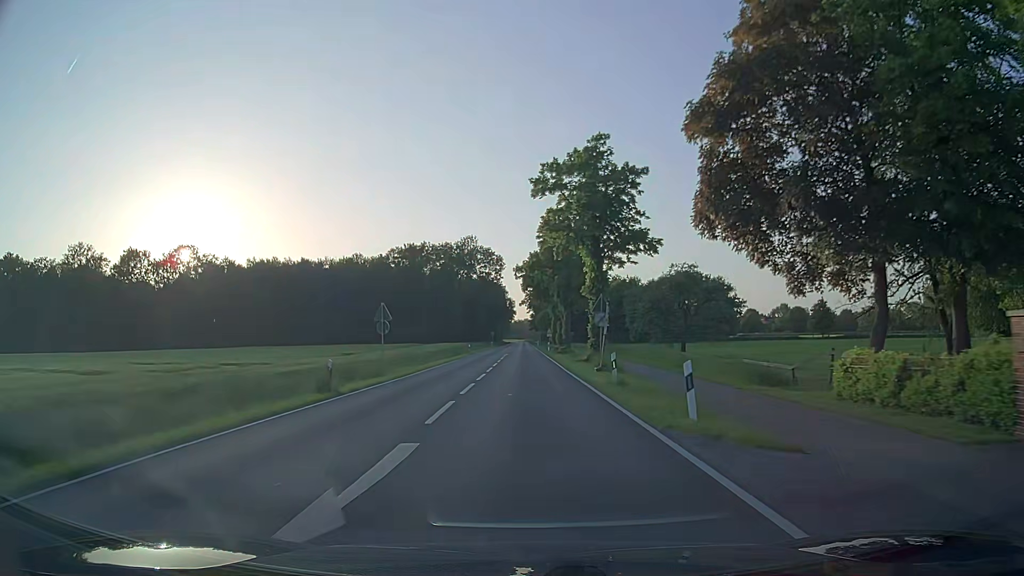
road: secondary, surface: asphalt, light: Day
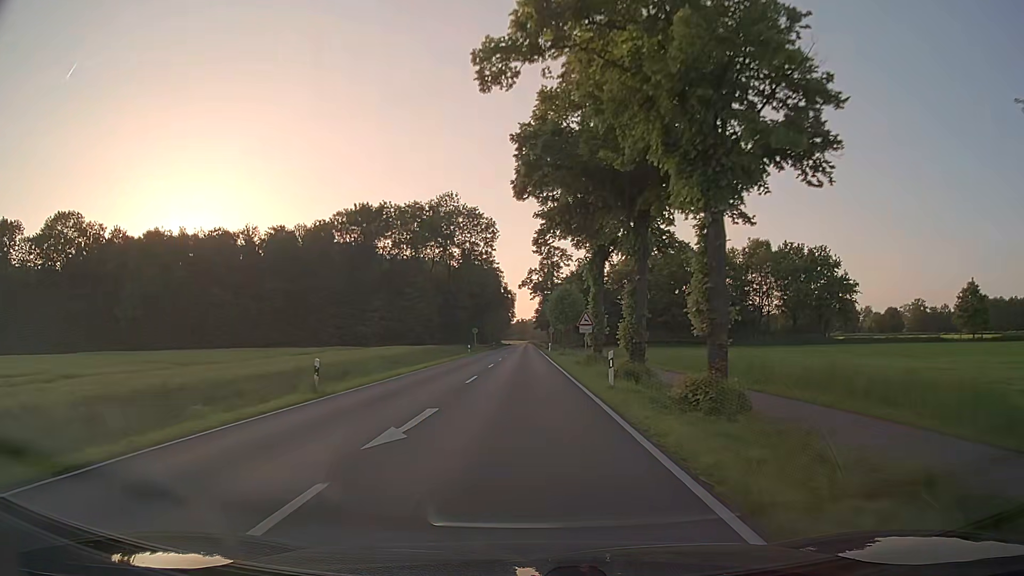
(-0.1, +50.9) m; 0°
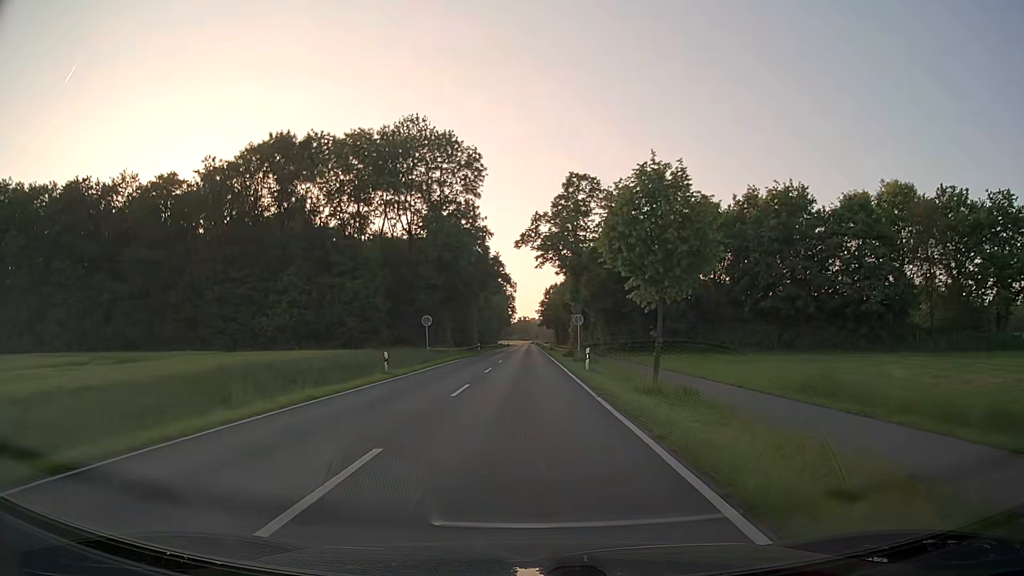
(-0.1, +41.2) m; 0°
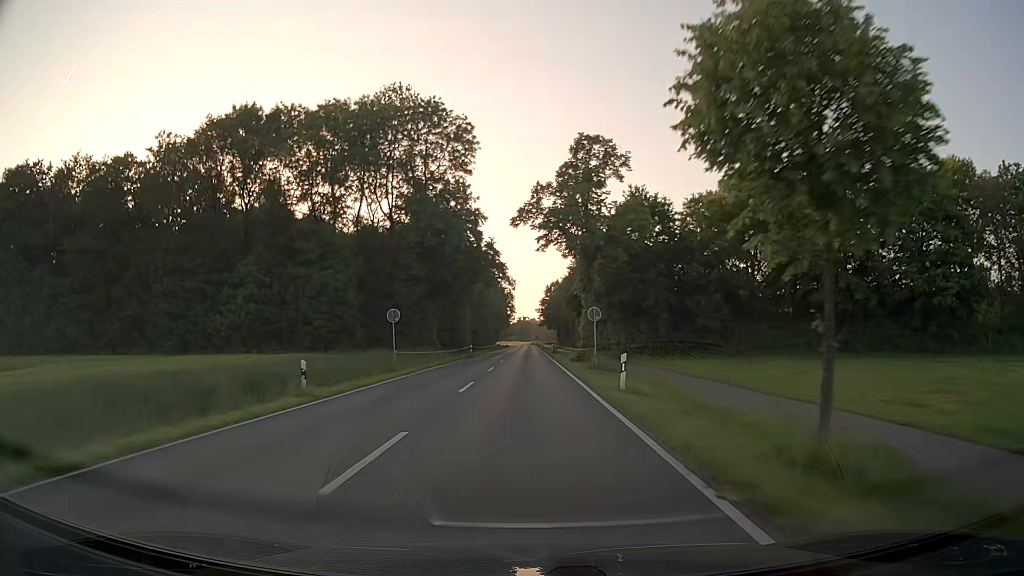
(0.0, +10.3) m; 0°
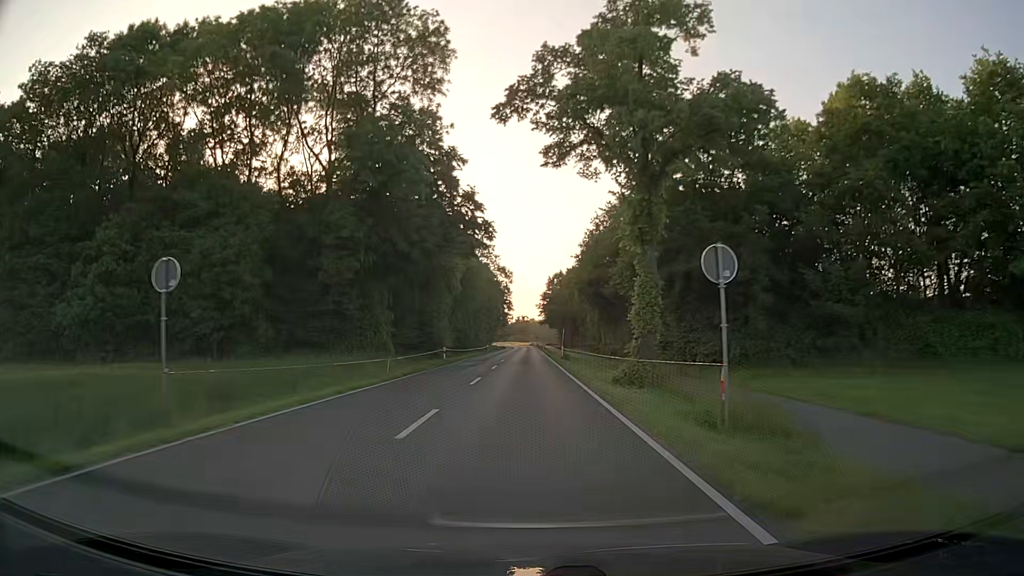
(0.0, +20.7) m; 0°
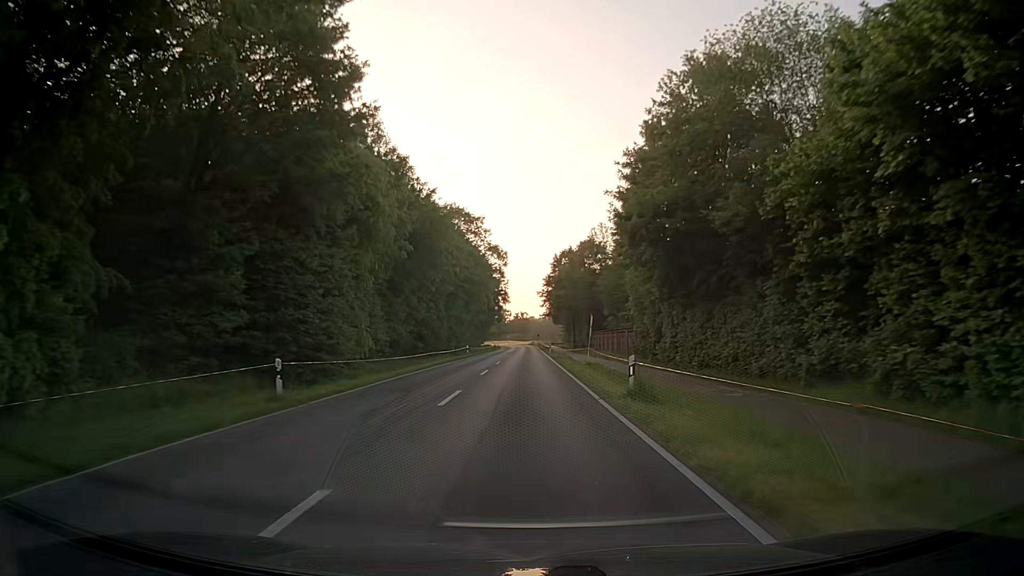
(-0.1, +31.3) m; 0°
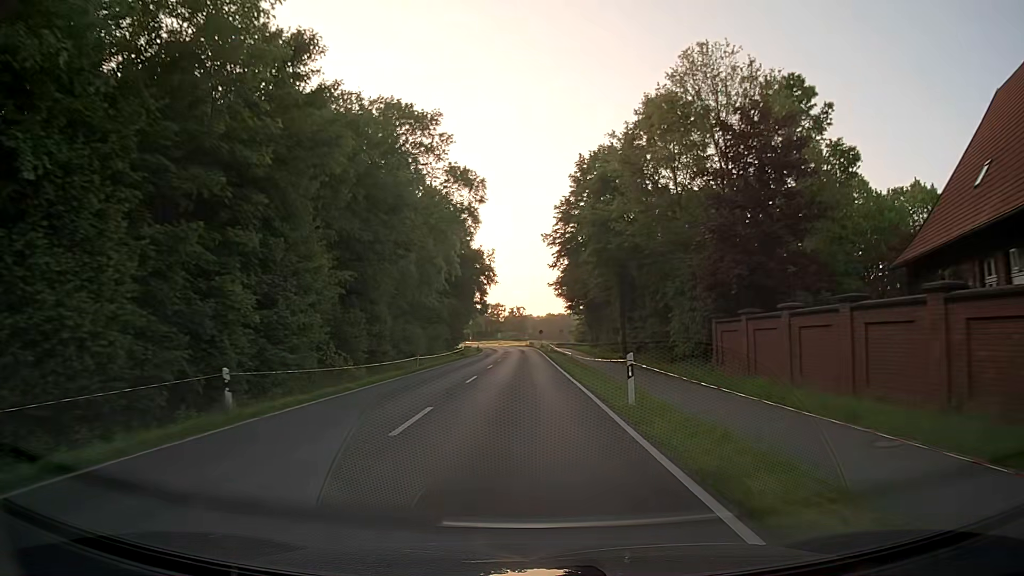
(0.0, +52.6) m; 0°
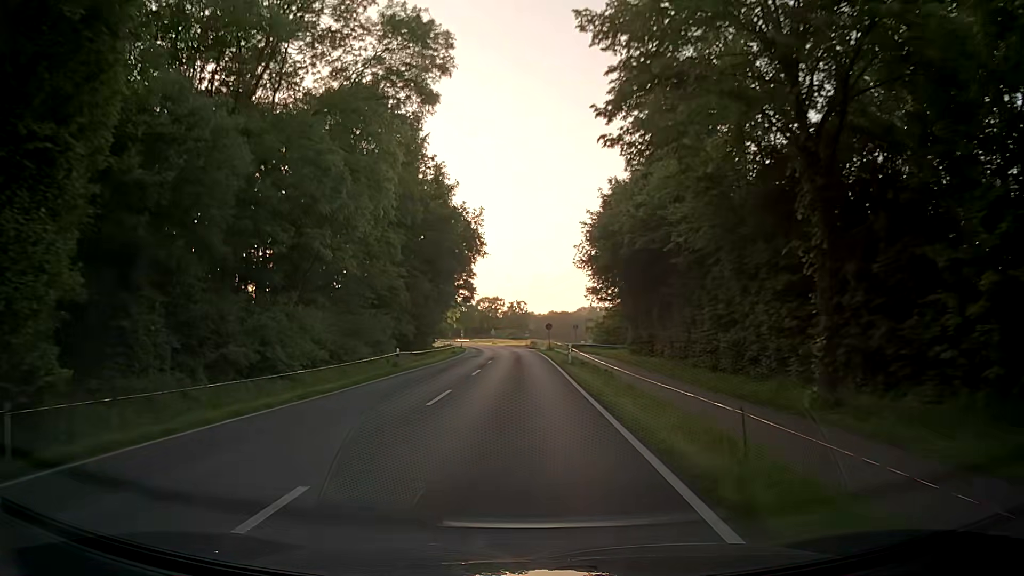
(0.0, +31.6) m; 0°
